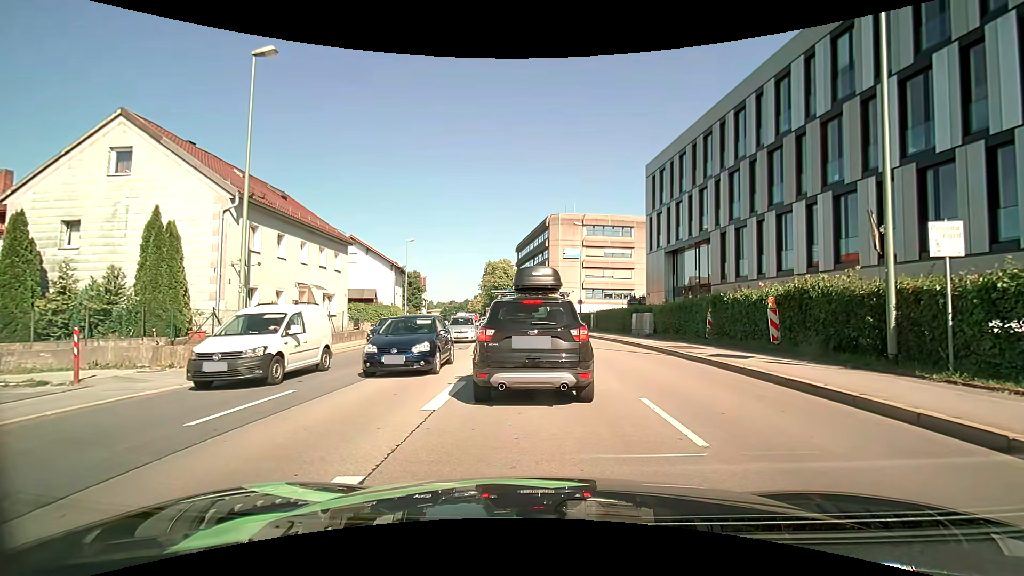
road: primary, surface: asphalt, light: Day
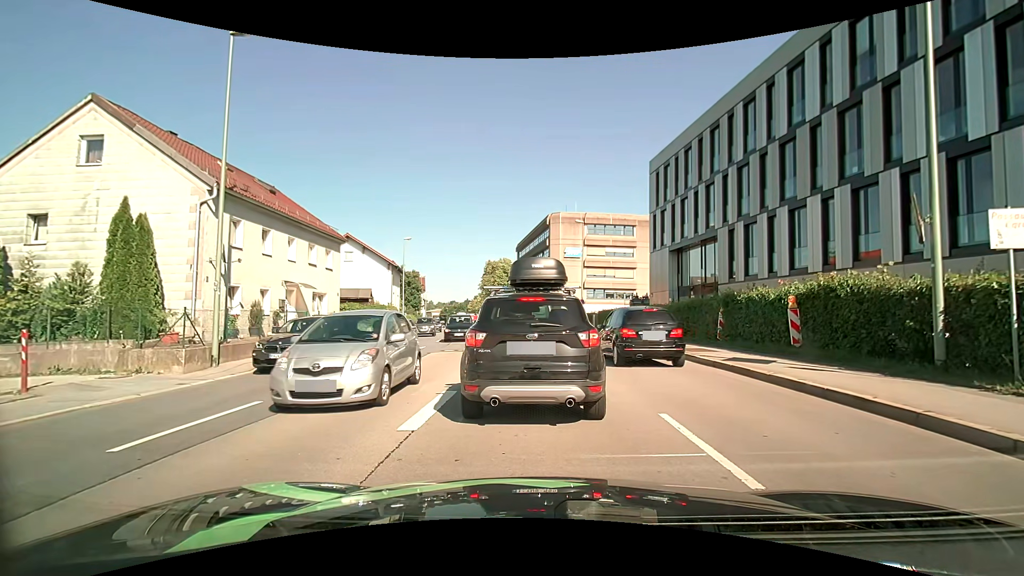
(0.0, +1.2) m; 0°
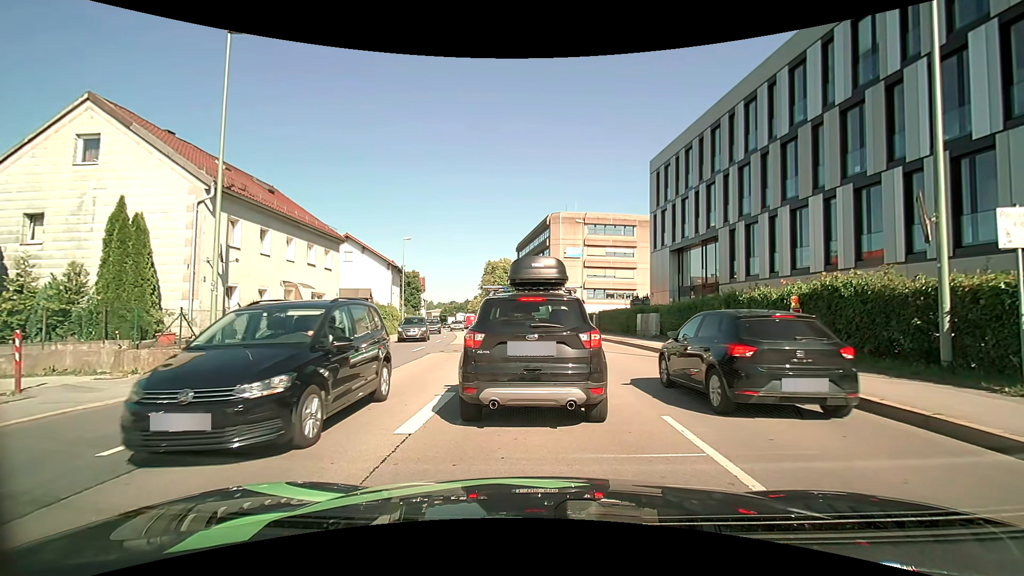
(0.0, +0.2) m; 0°
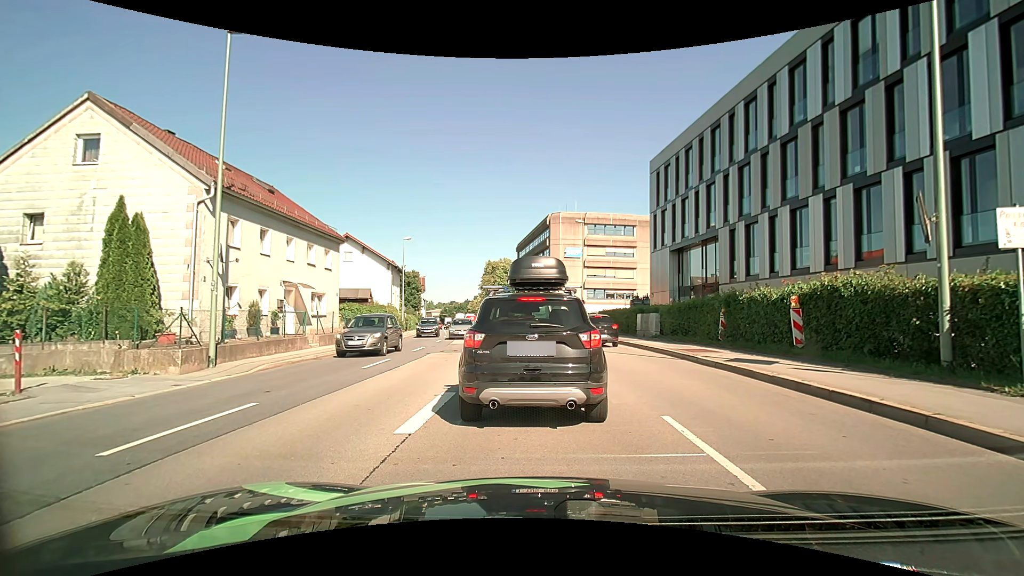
(0.0, 0.0) m; 0°
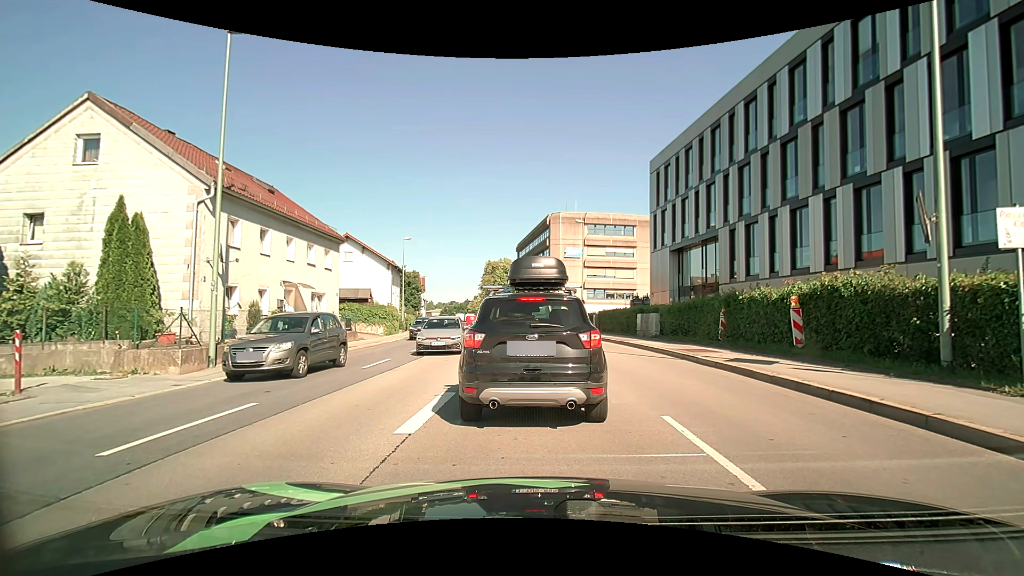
(0.0, 0.0) m; 0°
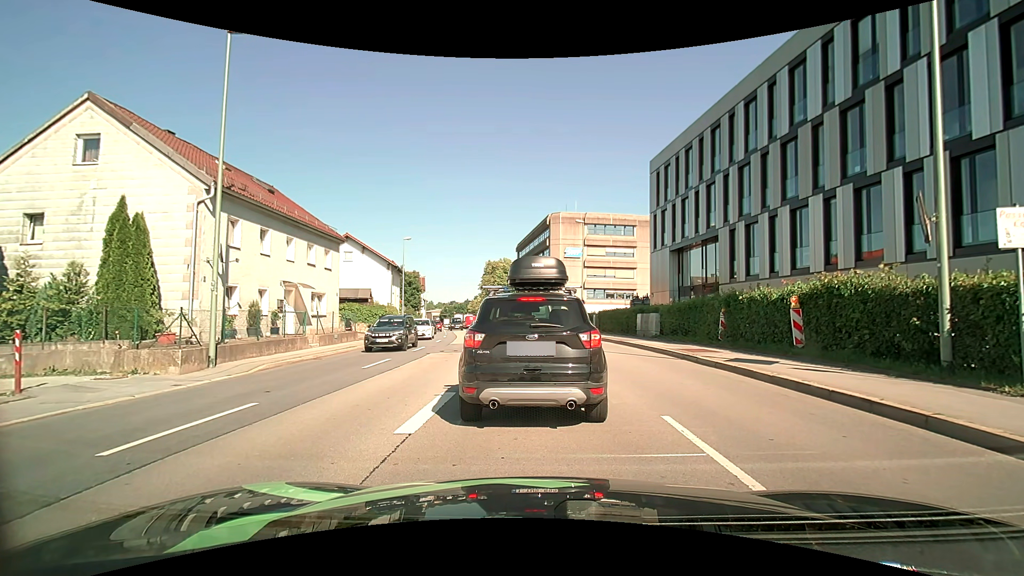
(0.0, 0.0) m; 0°
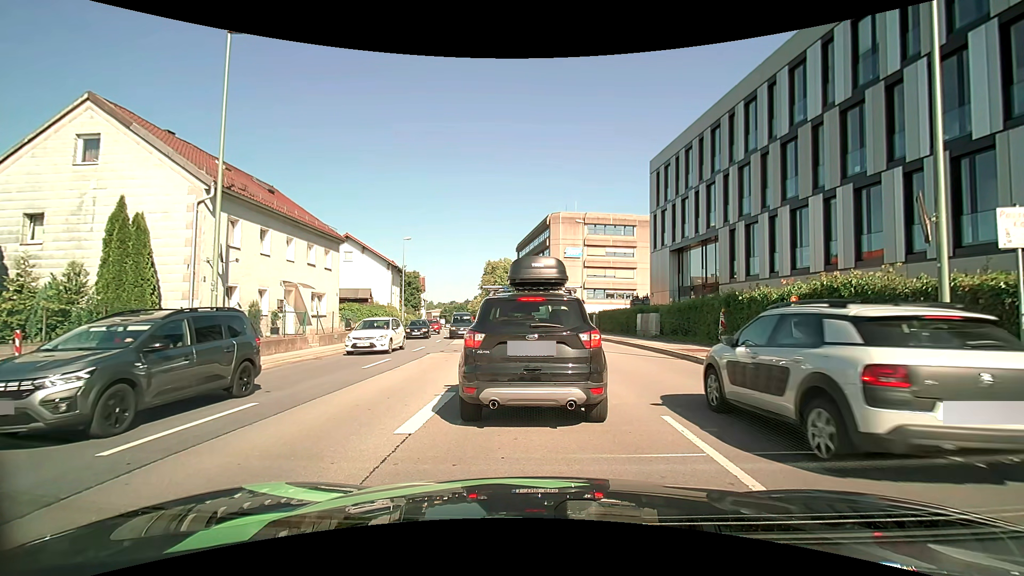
(0.0, 0.0) m; 0°
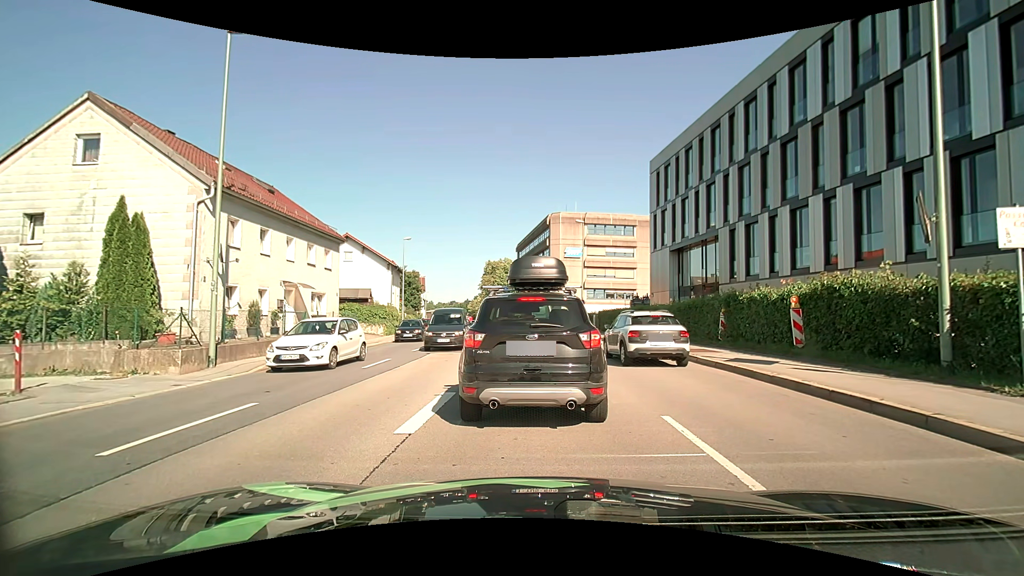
(0.0, 0.0) m; 0°
